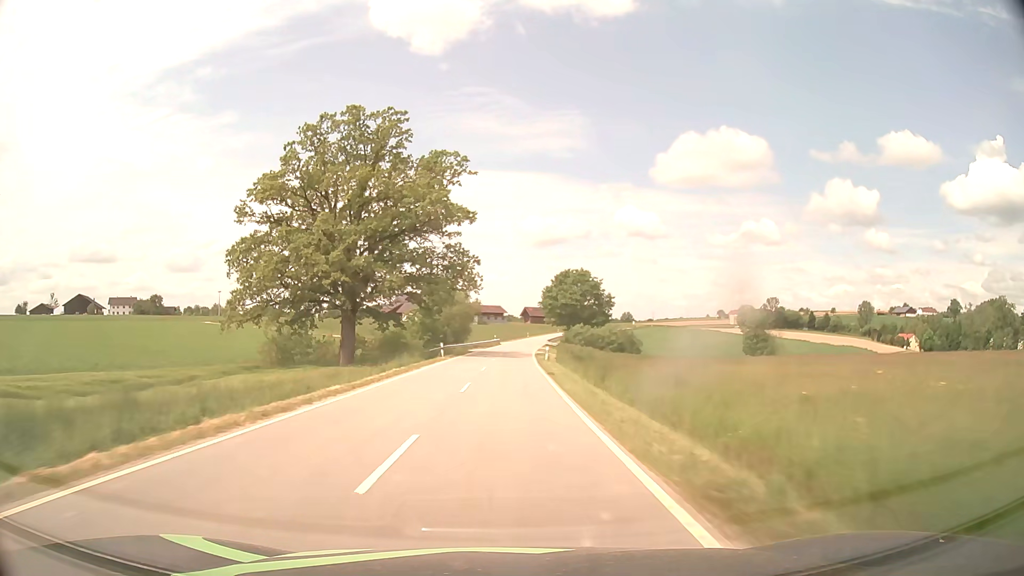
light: Day
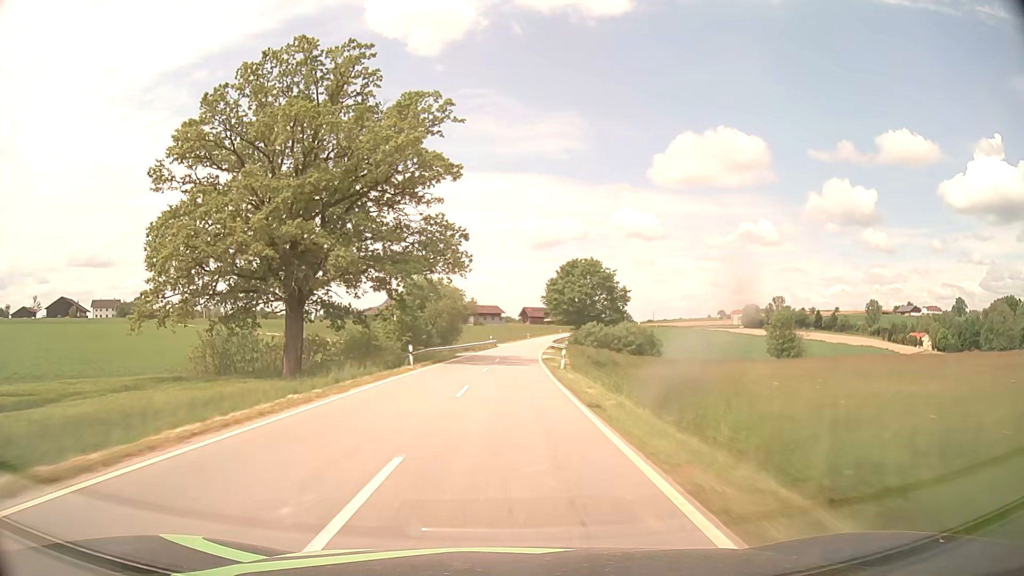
(0.0, +14.3) m; 0°
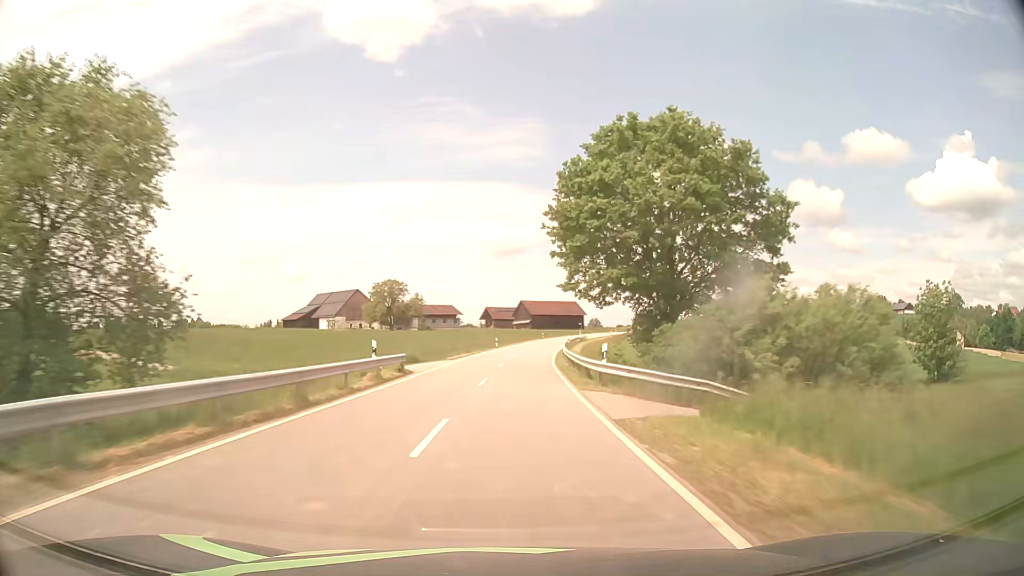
(+1.2, +56.8) m; +3°
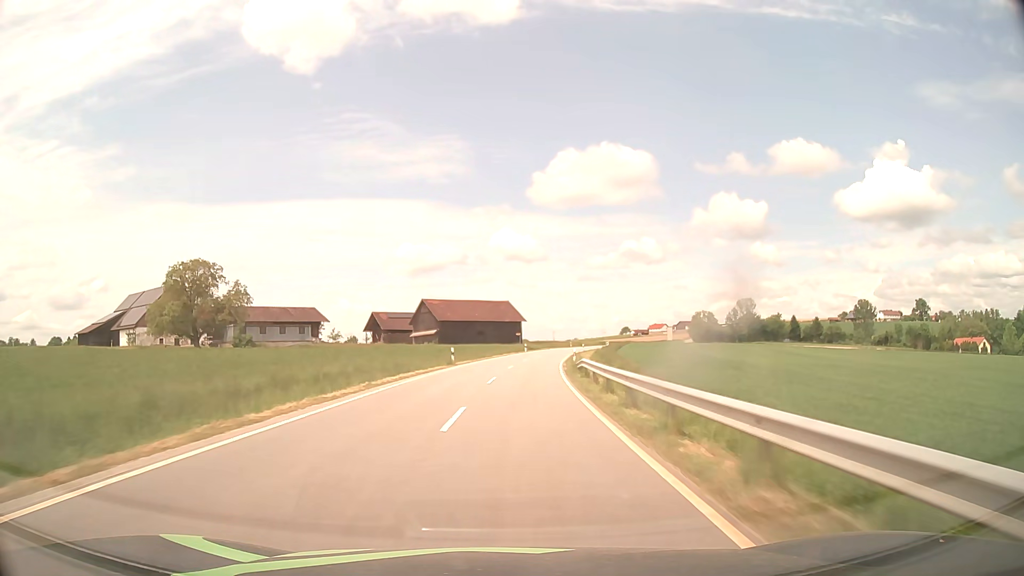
(+4.2, +70.3) m; +7°
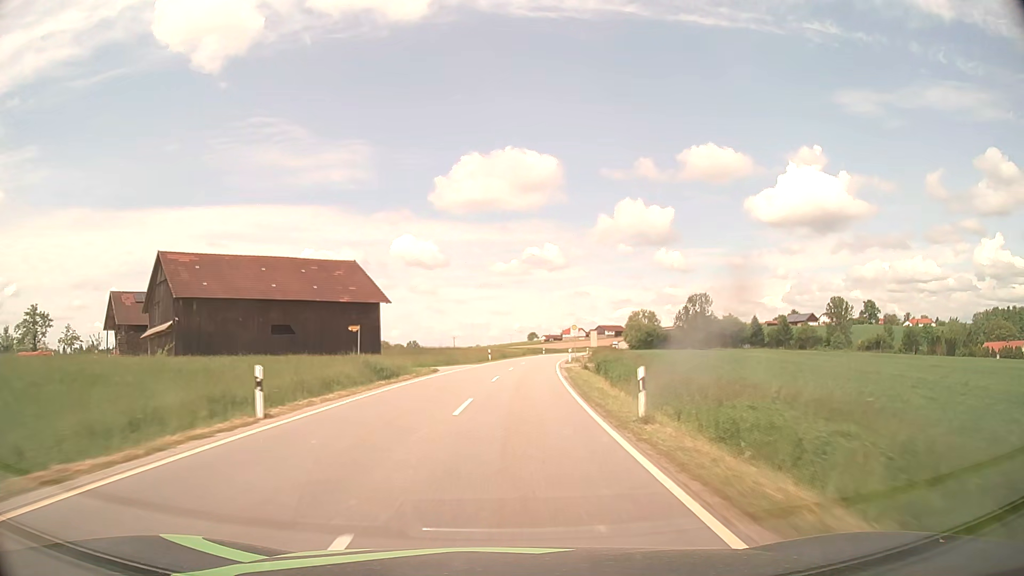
(+5.3, +70.1) m; +8°
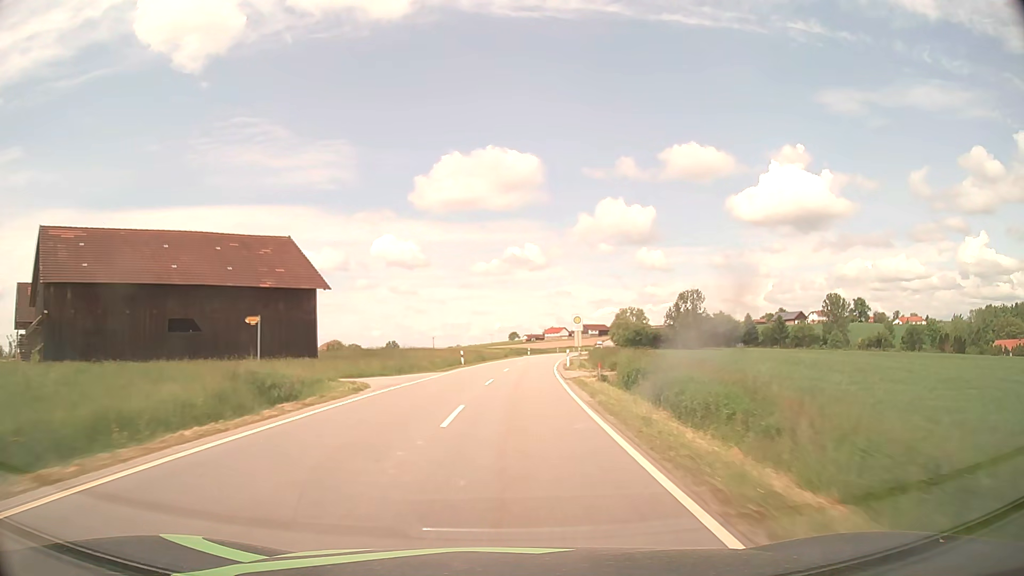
(+0.2, +14.1) m; +2°
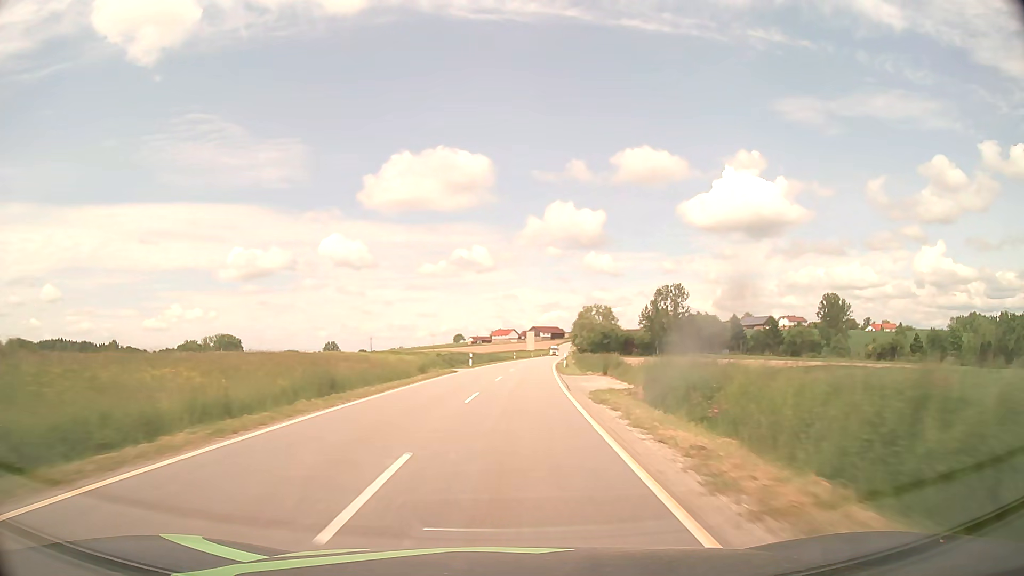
(+1.7, +42.9) m; +4°
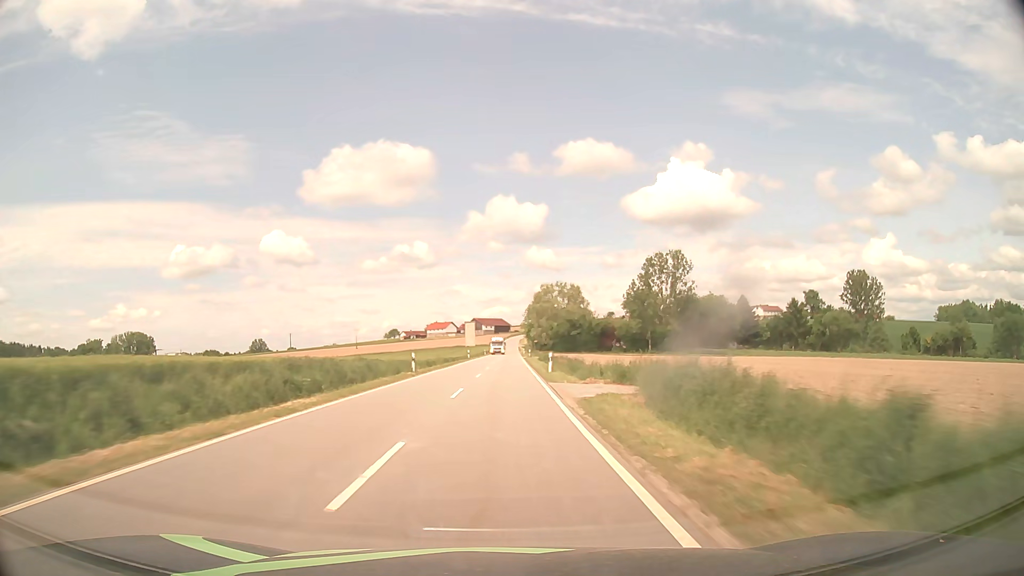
(+3.1, +60.0) m; +5°
(0, +10) (0, +20) (0, +30) (0, +40) (0, +50) (+1, +60) (+1, +70) (+1, +80) (+1, +90) (+1, +100) m
